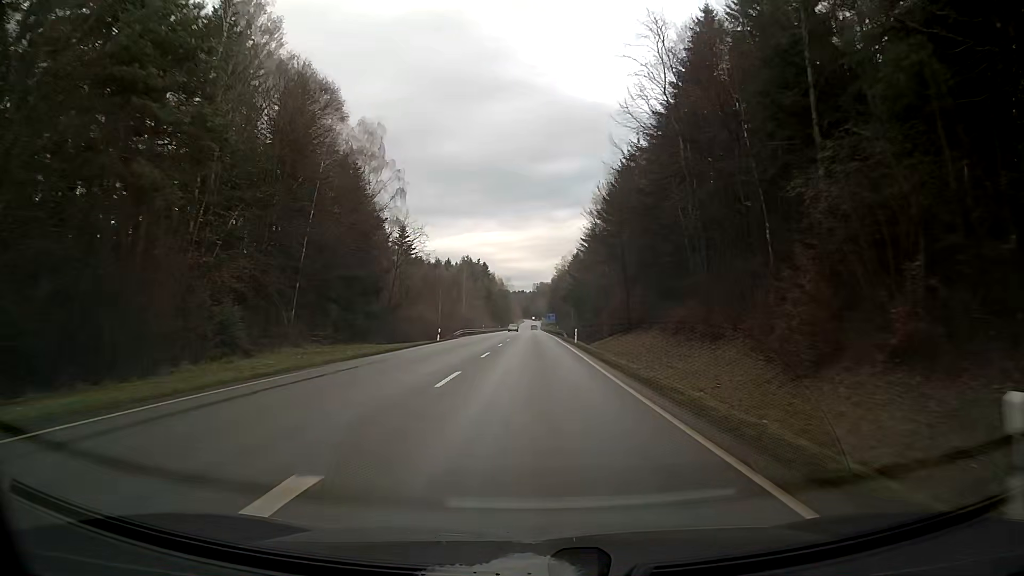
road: secondary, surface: asphalt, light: Day
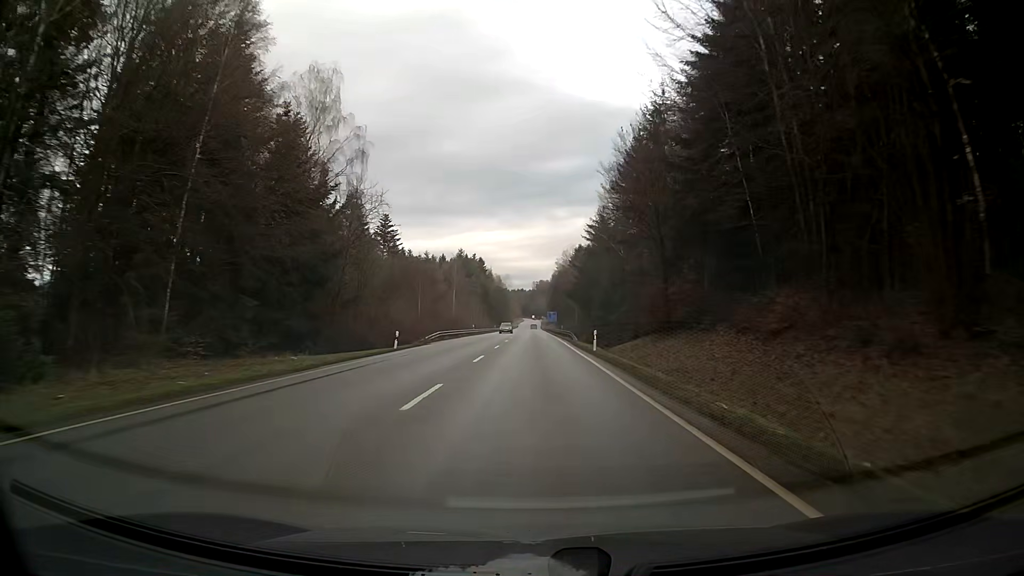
(0.0, +15.6) m; 0°
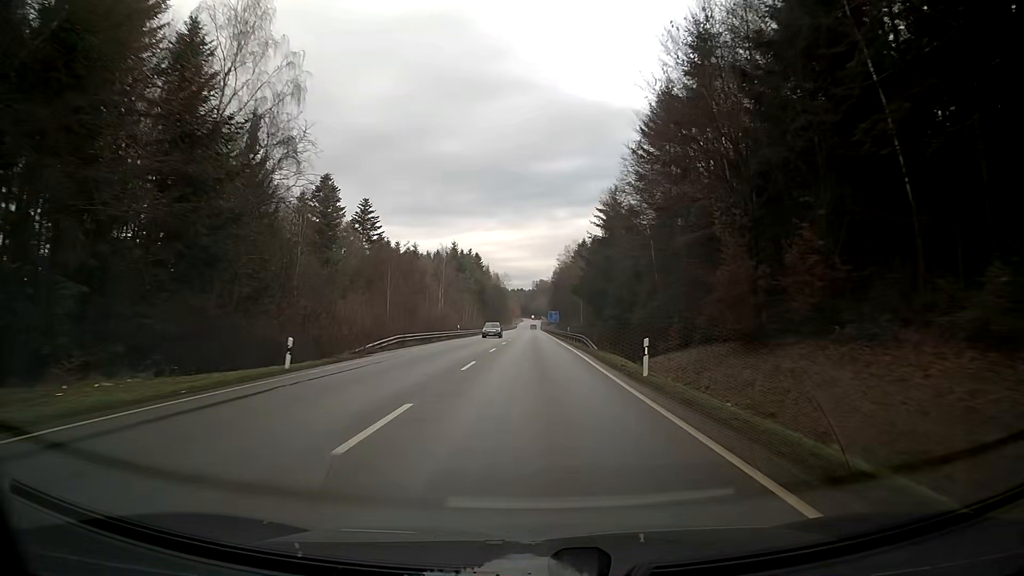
(0.0, +15.6) m; 0°
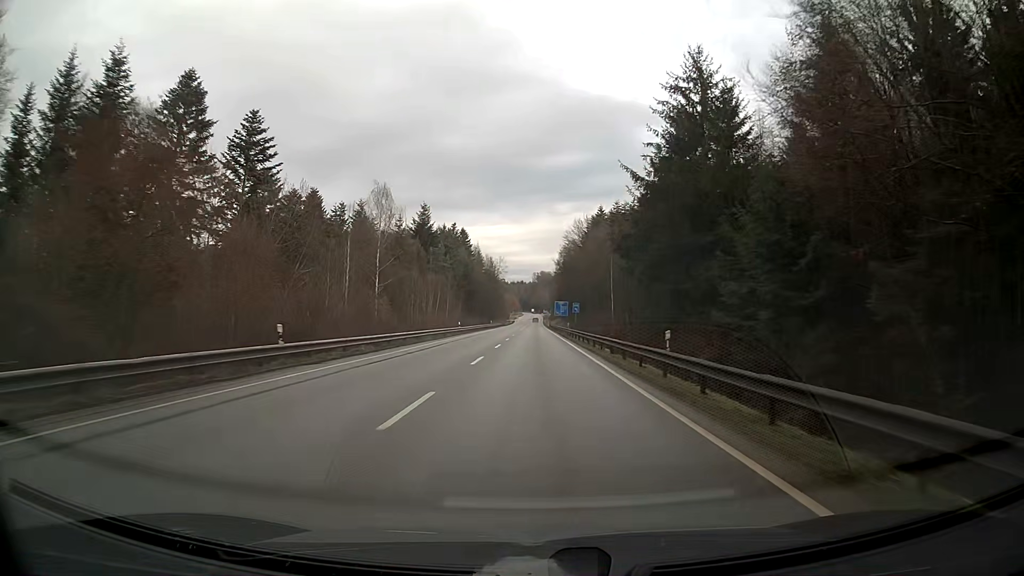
(-0.2, +46.8) m; 0°
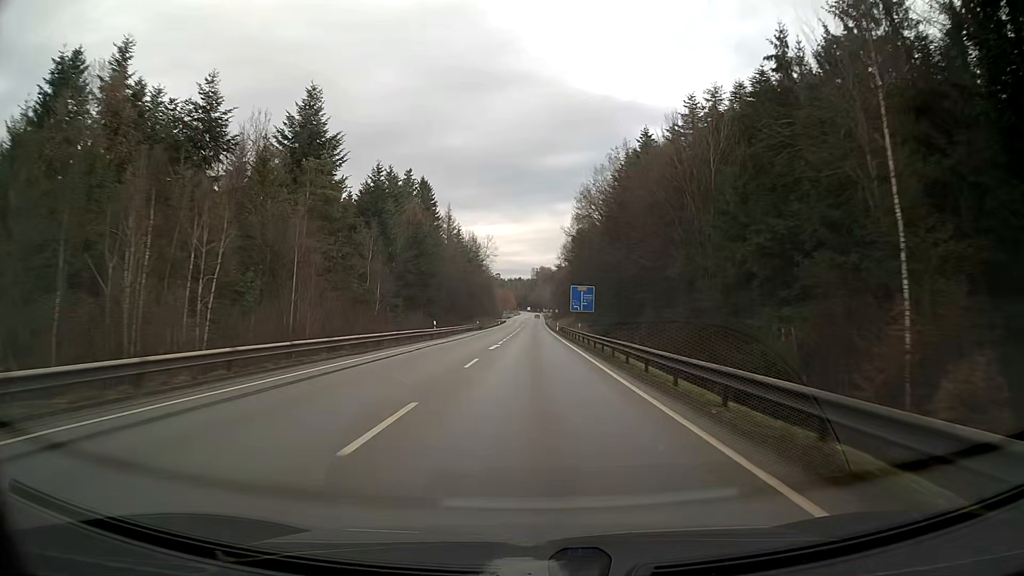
(+0.1, +62.4) m; 0°
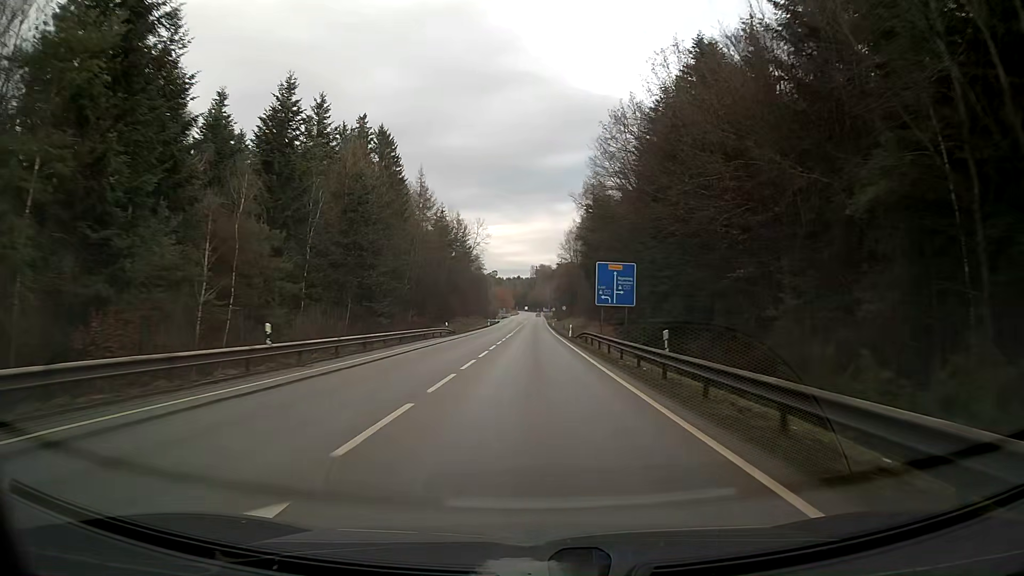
(0.0, +31.1) m; 0°
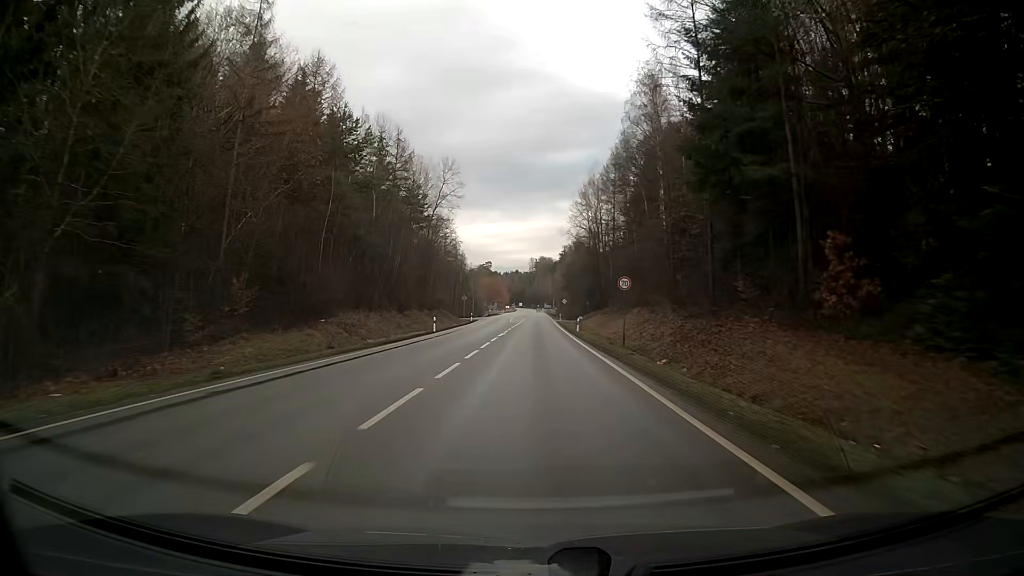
(-0.1, +58.4) m; 0°
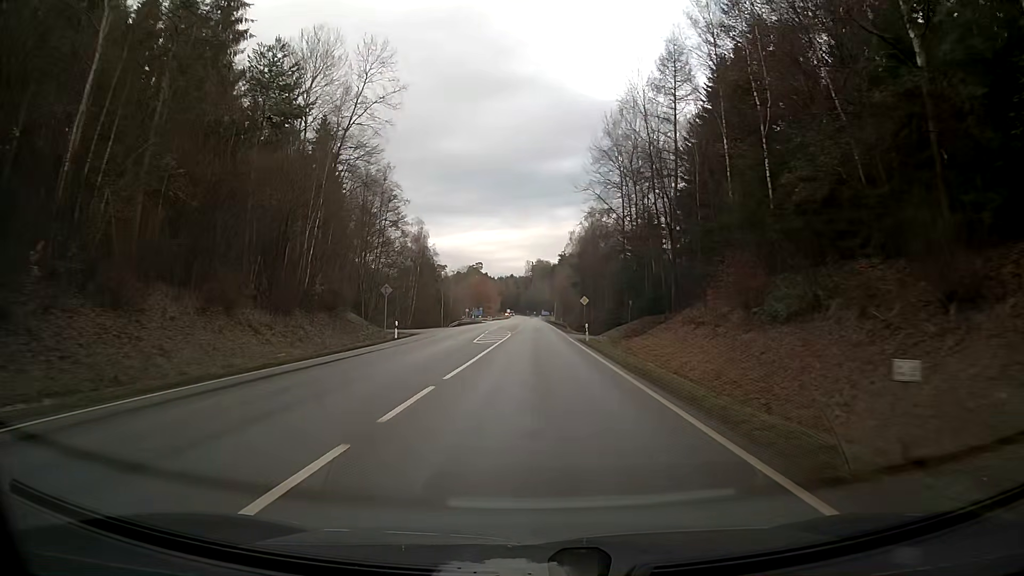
(0.0, +46.4) m; 0°
(0, +10) (0, +20) (0, +30) (0, +40) (0, +50) (+1, +60) (+1, +70) (+1, +80) (+1, +90) (+1, +100) m
